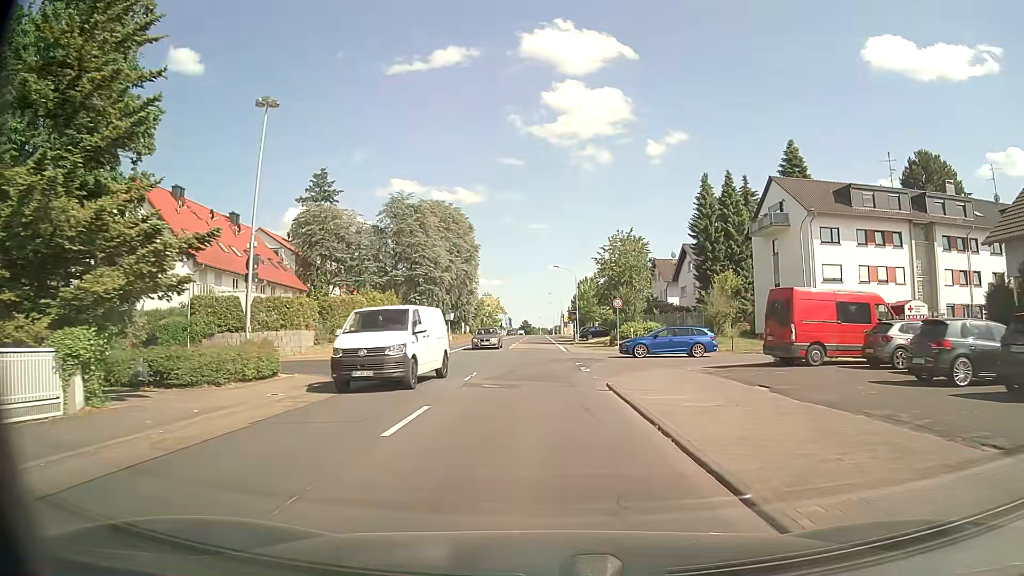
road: primary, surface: asphalt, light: Day
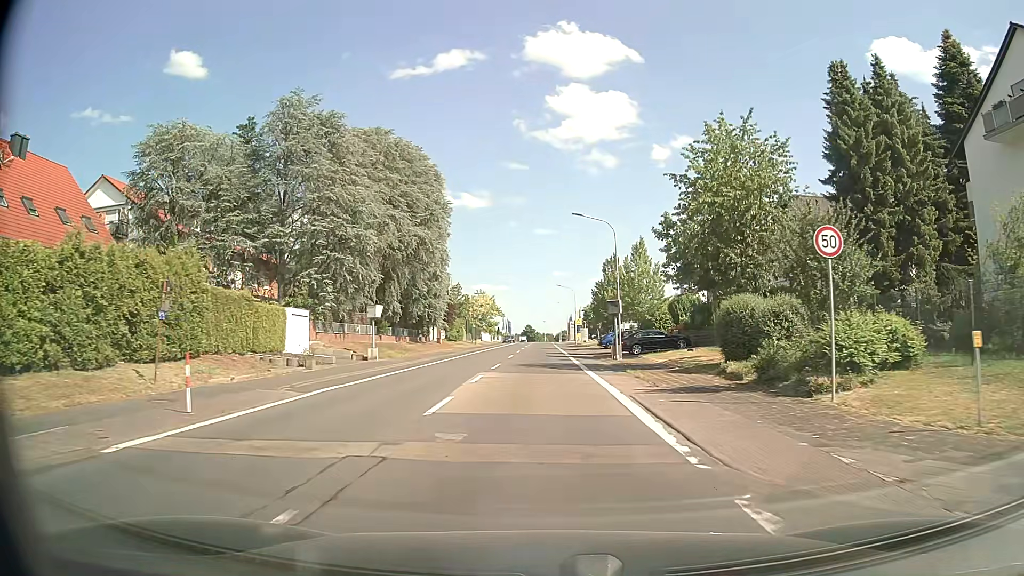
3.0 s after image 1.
(-0.5, +33.3) m; -1°
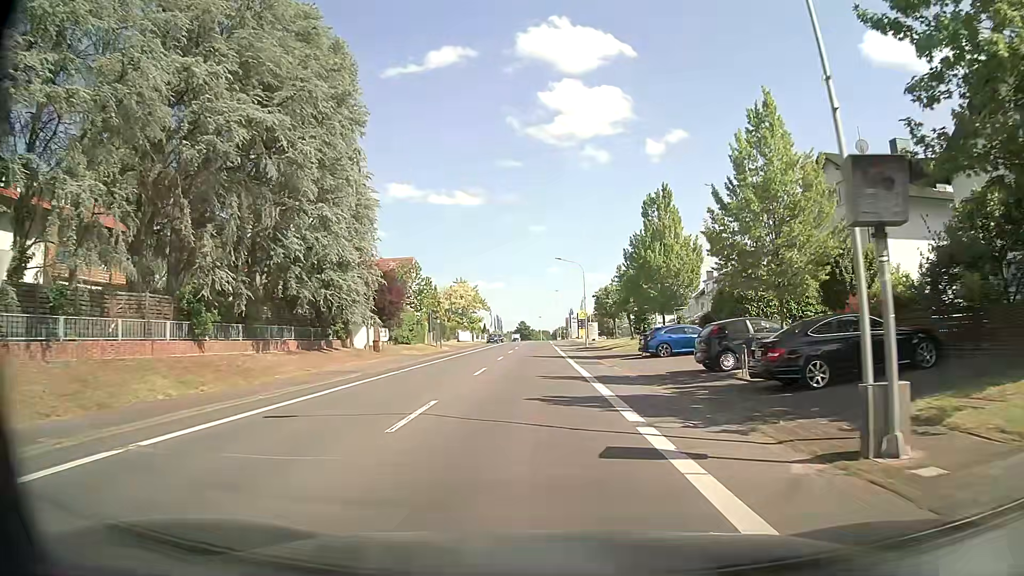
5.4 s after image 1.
(+0.3, +27.9) m; +1°
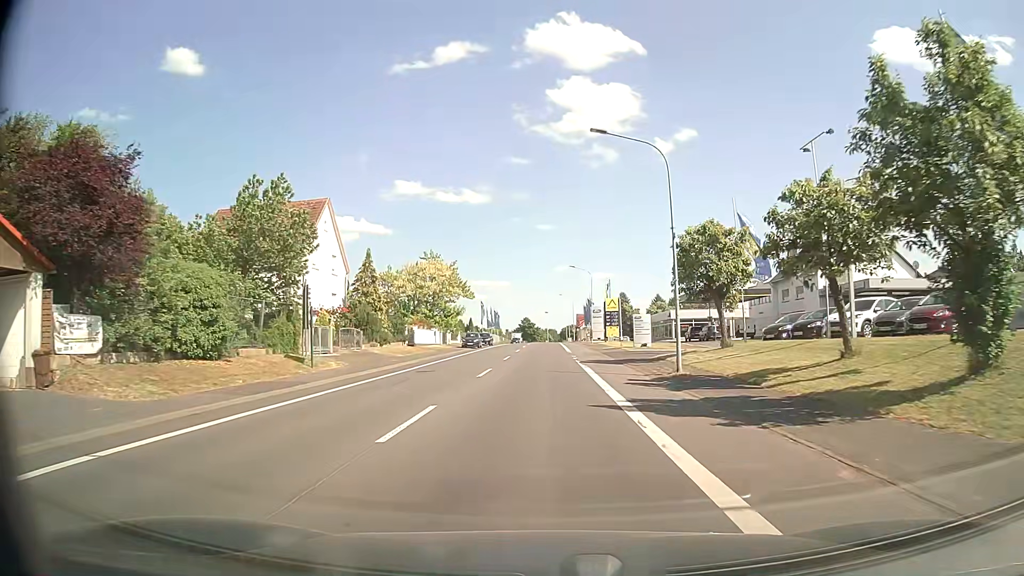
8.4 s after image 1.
(-0.6, +37.3) m; -1°
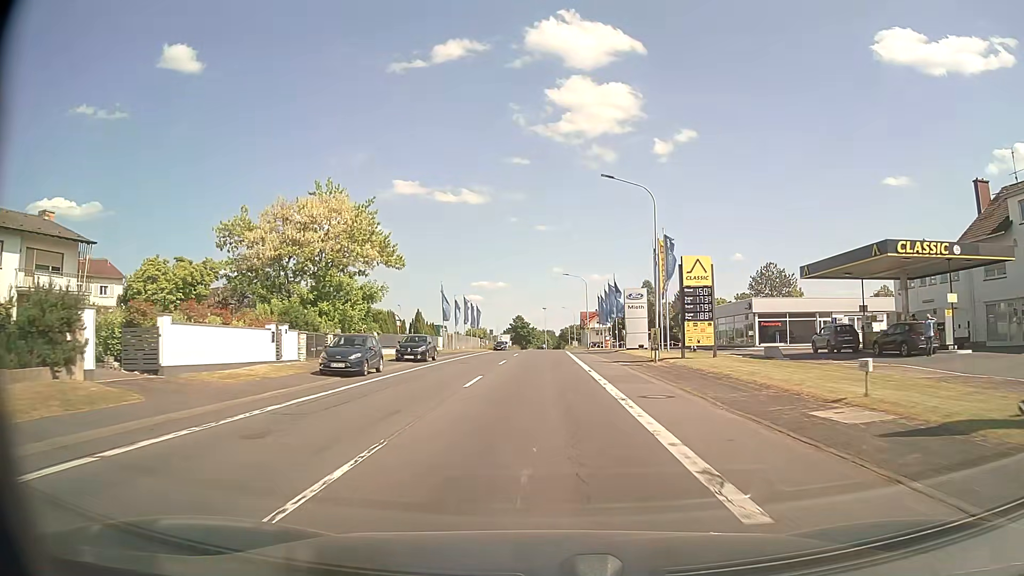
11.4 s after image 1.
(+0.3, +40.1) m; +1°
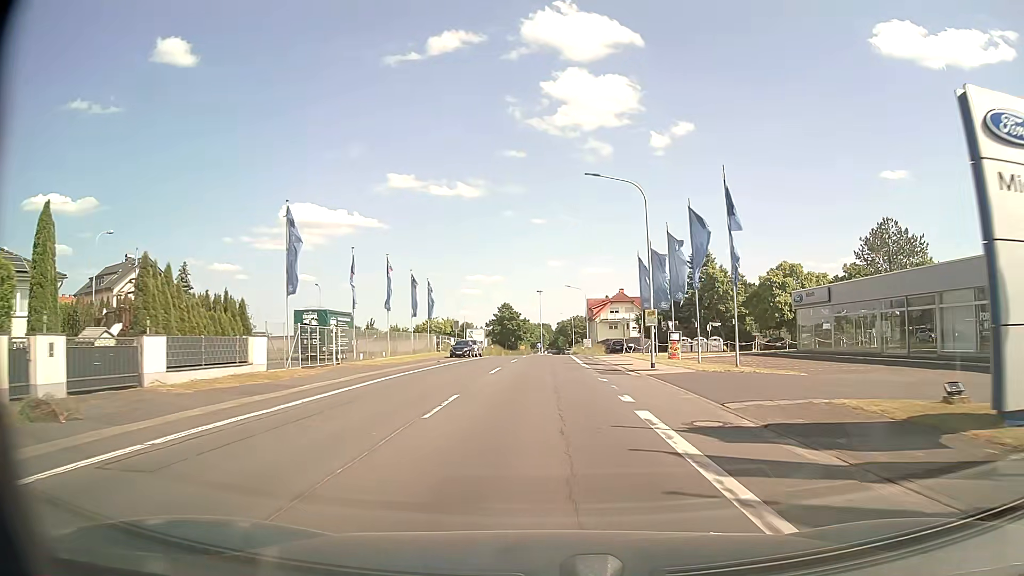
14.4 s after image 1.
(0.0, +42.3) m; 0°
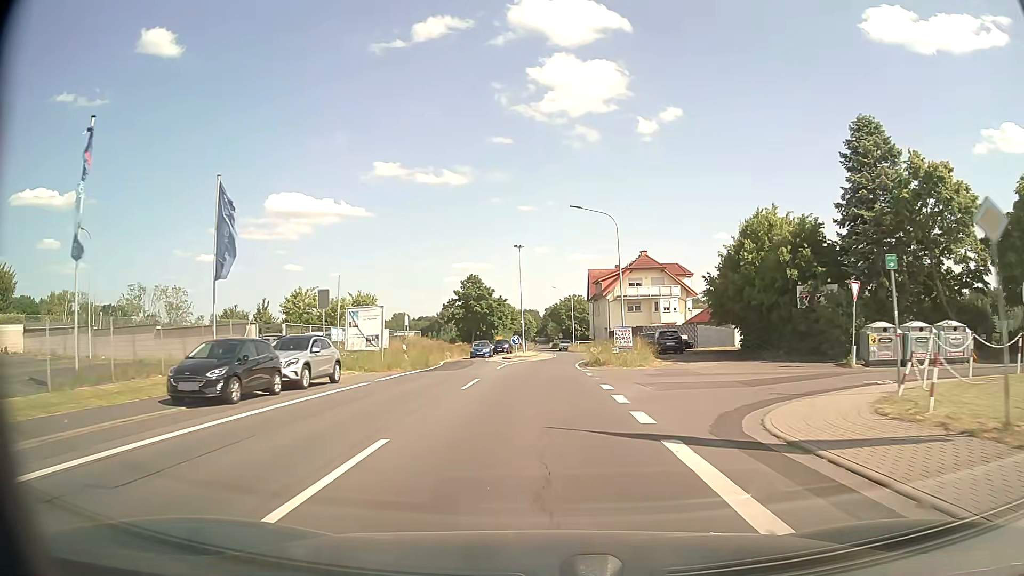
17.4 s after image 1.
(+0.3, +42.2) m; +1°
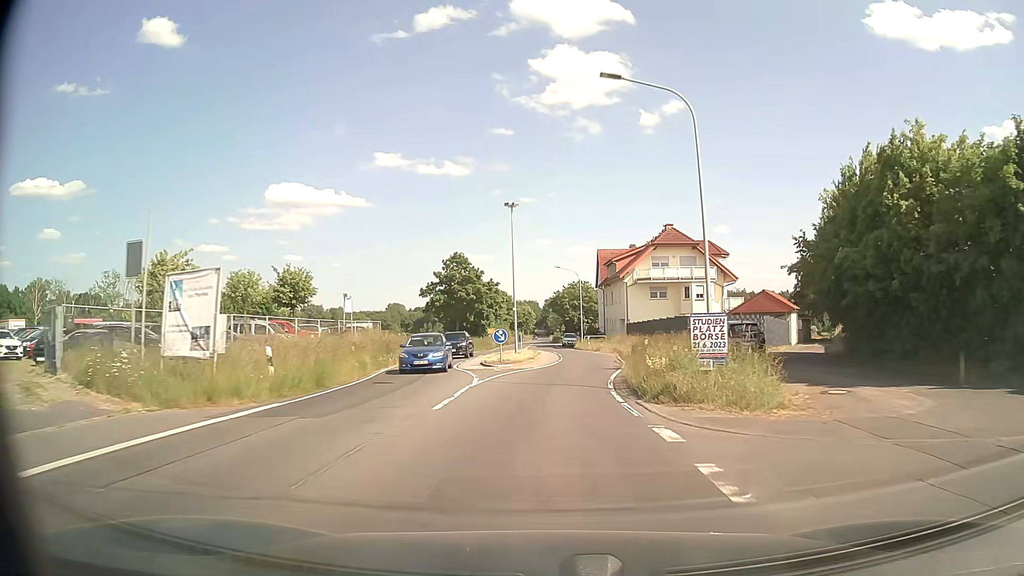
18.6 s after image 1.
(-0.1, +16.7) m; 0°
(0, +10) (+1, +20) (+2, +30) (+2, +40) (+2, +50) (+1, +60) (0, +70) (0, +80) (0, +90) (0, +100) m
